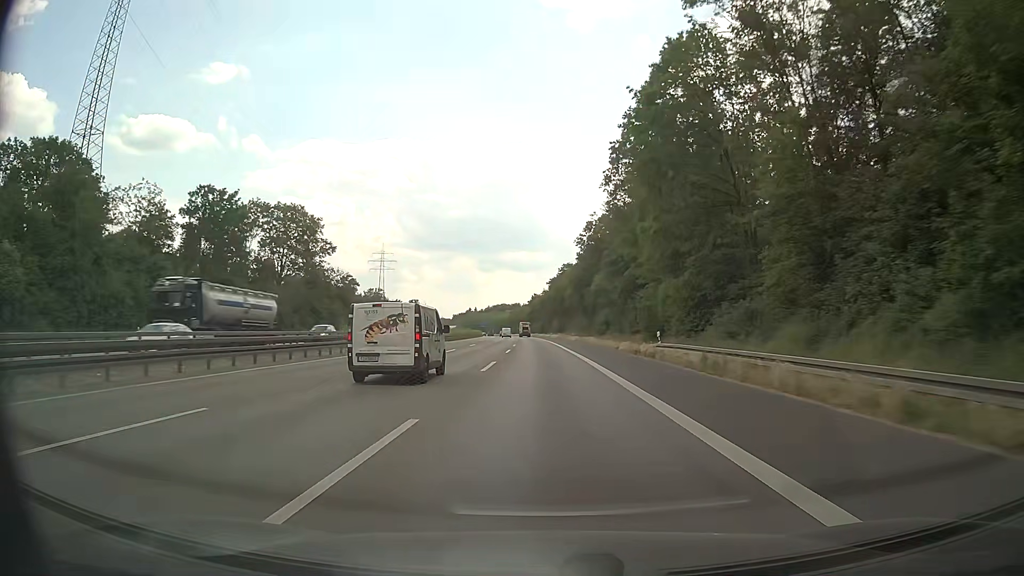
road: motorway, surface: asphalt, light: Day
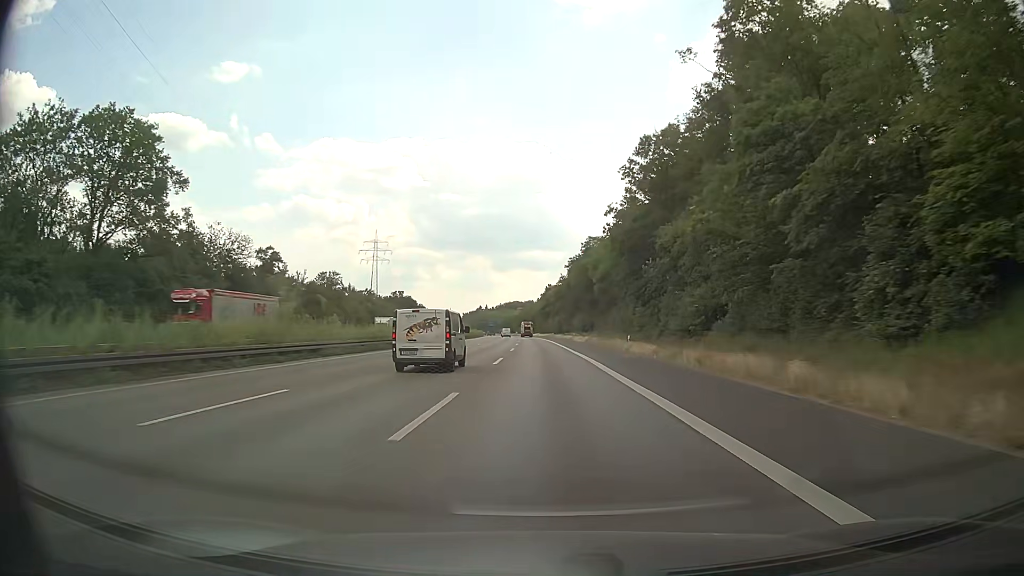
(-0.7, +50.0) m; -1°
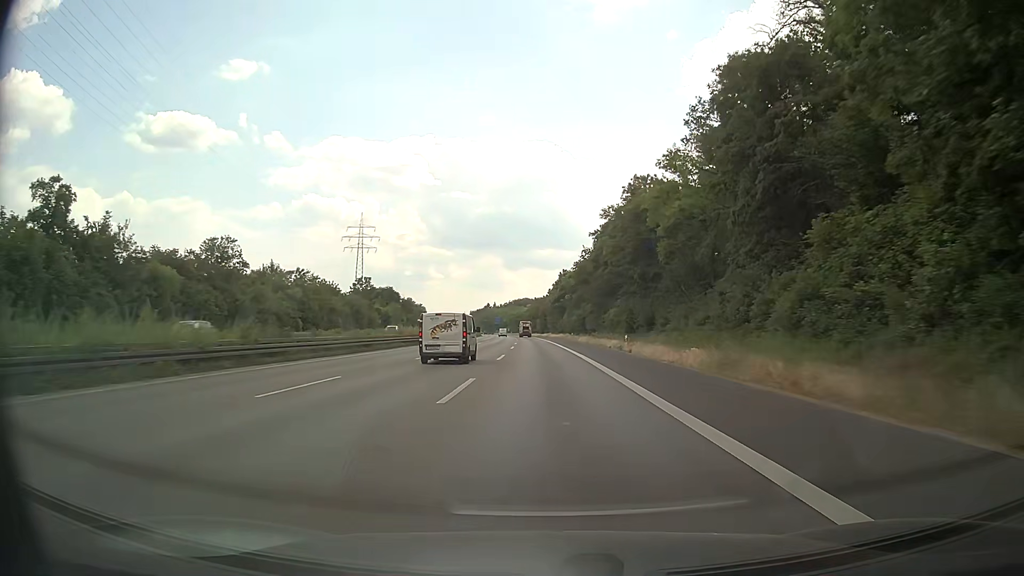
(-0.5, +50.0) m; -1°
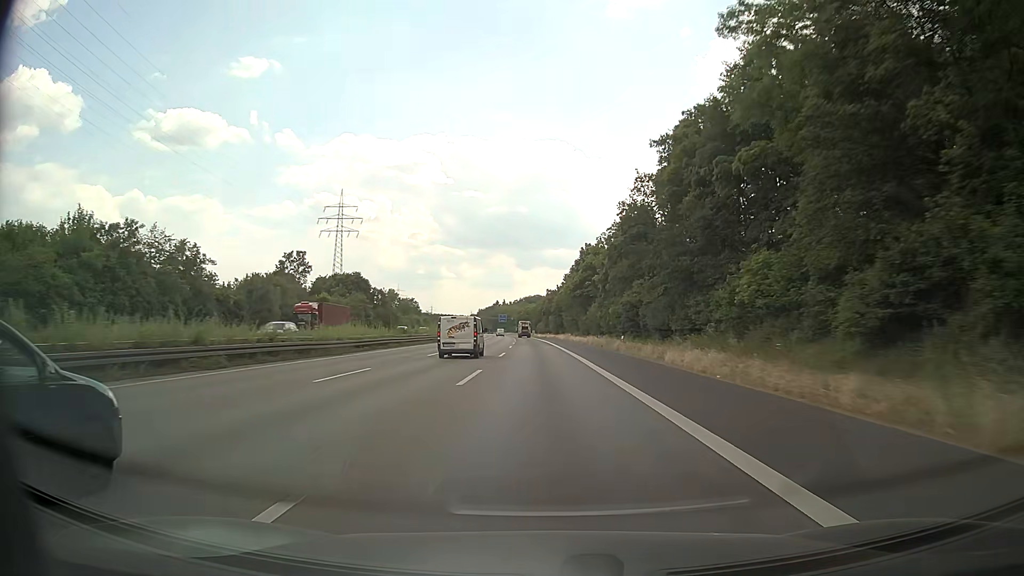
(-0.5, +50.0) m; -1°
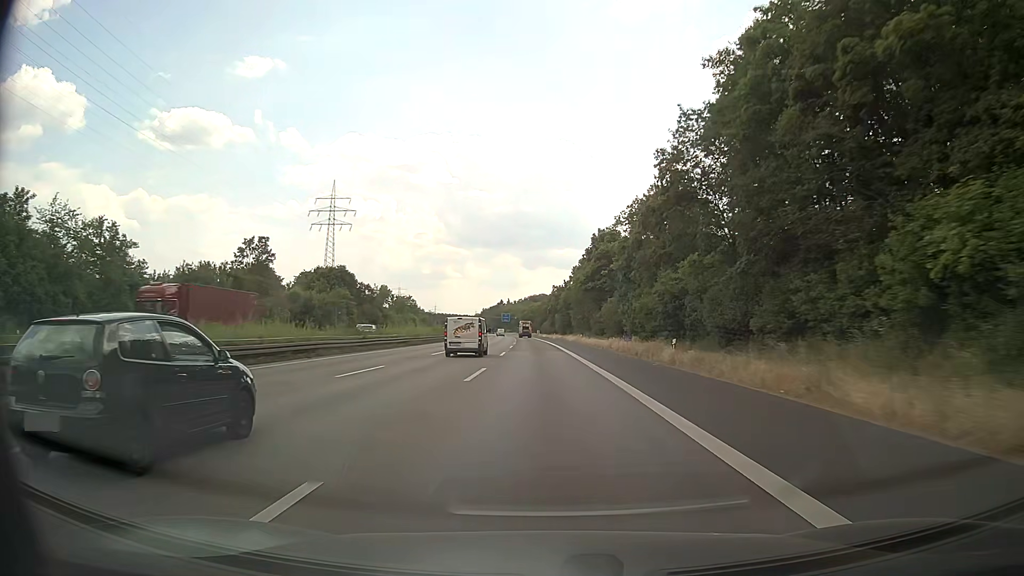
(-0.1, +16.7) m; 0°
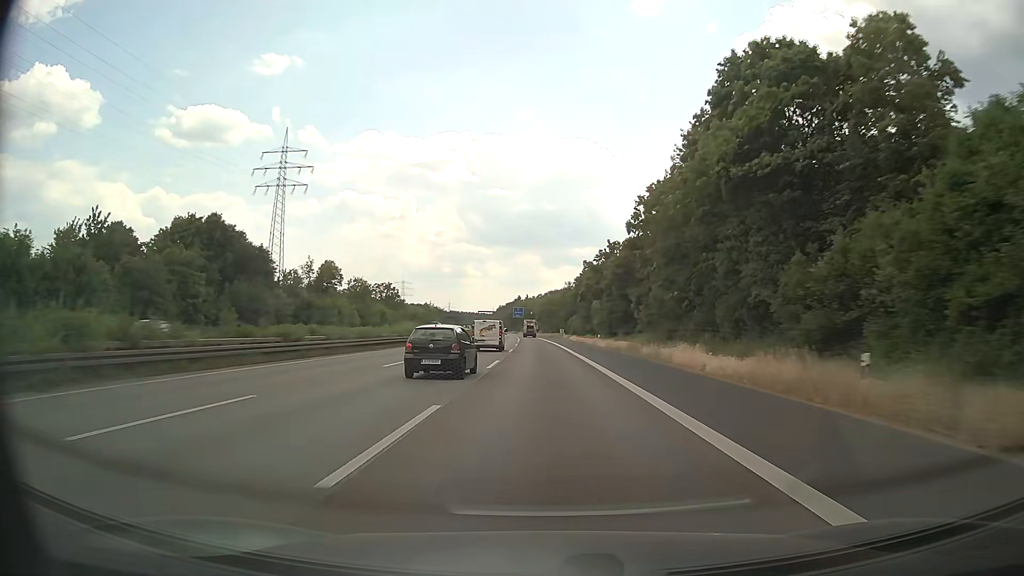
(-1.1, +66.6) m; -2°
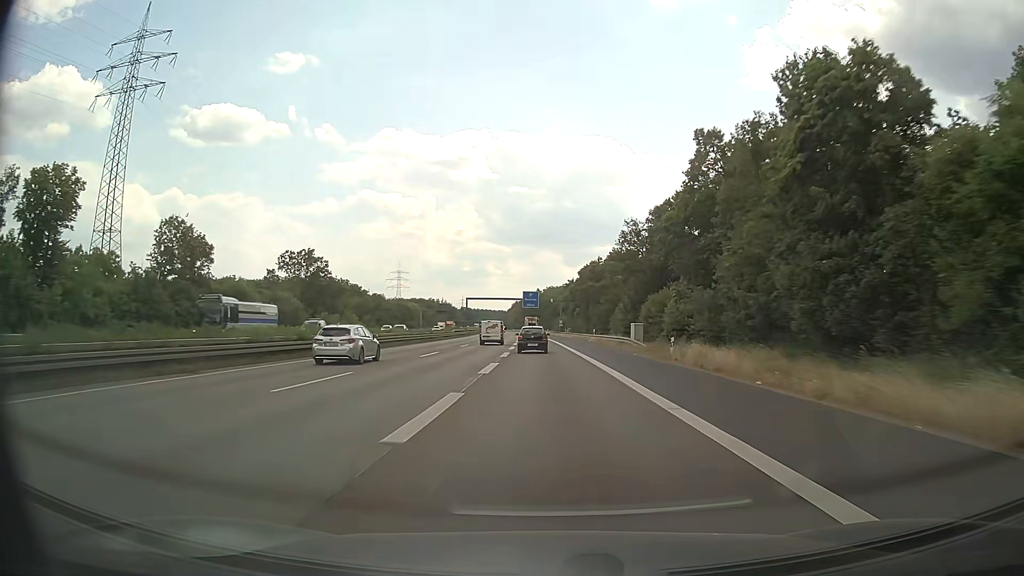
(-1.2, +83.3) m; -2°
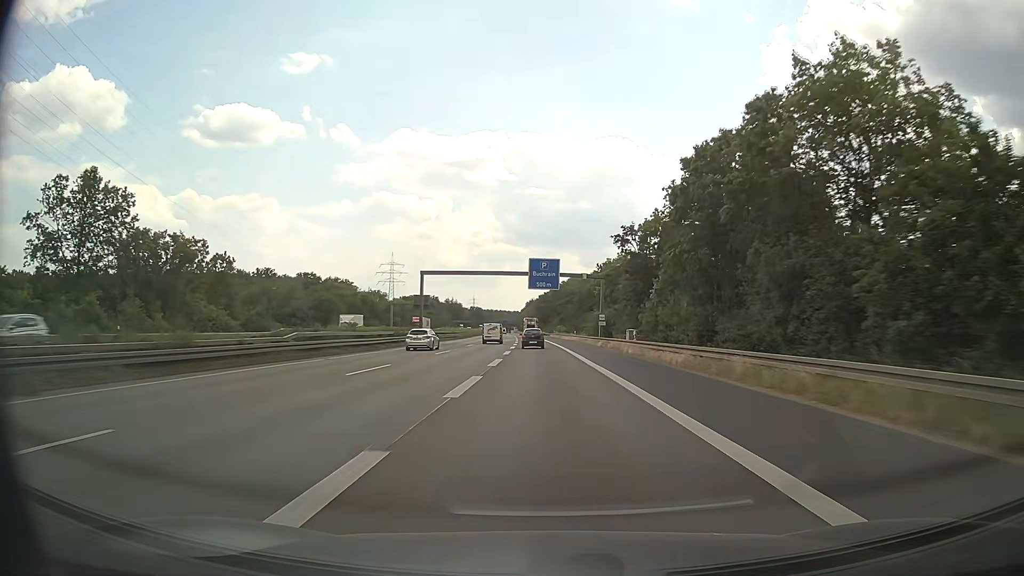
(-0.9, +66.7) m; -1°
(0, +10) (0, +20) (0, +30) (0, +40) (-1, +50) (-1, +60) (-1, +70) (-1, +80) (-2, +90) (-2, +100) m
